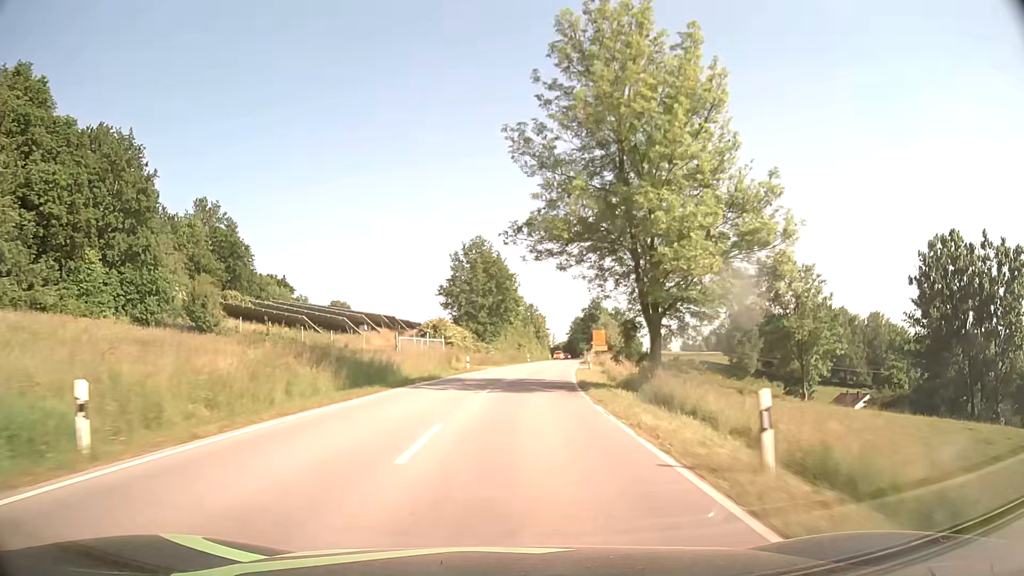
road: secondary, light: Day
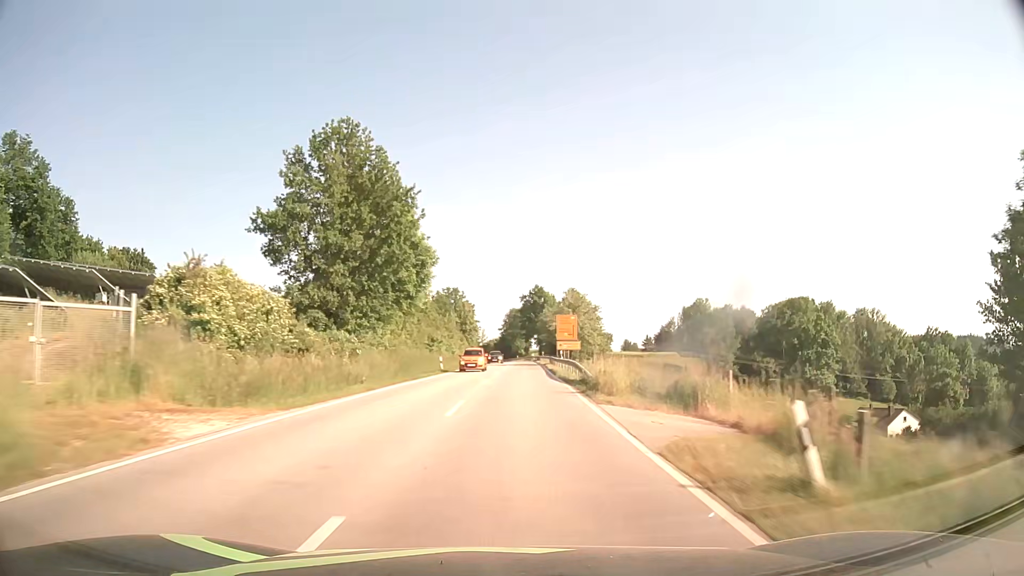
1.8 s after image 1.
(+2.5, +42.5) m; +6°
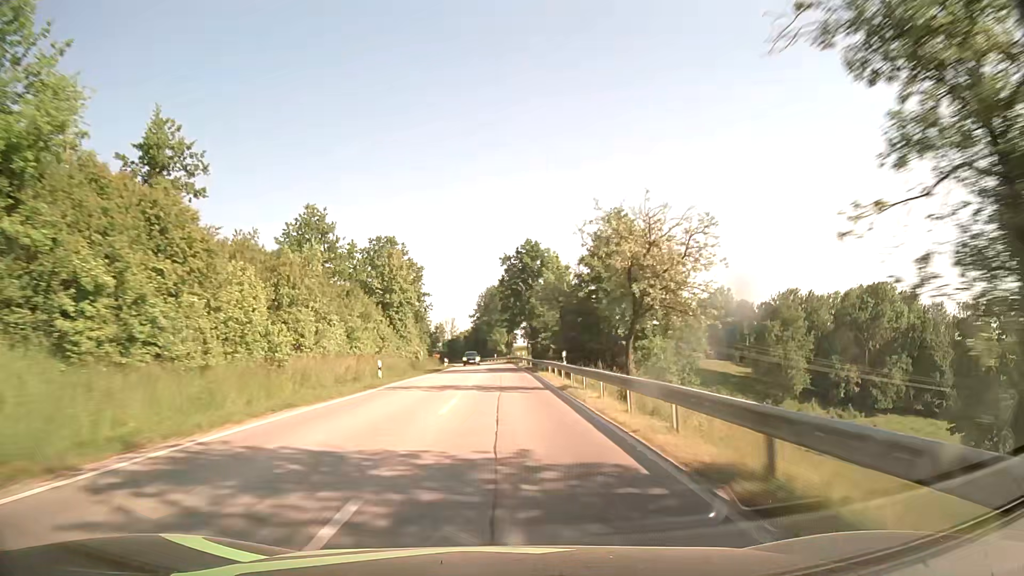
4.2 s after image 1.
(+1.7, +59.7) m; +2°
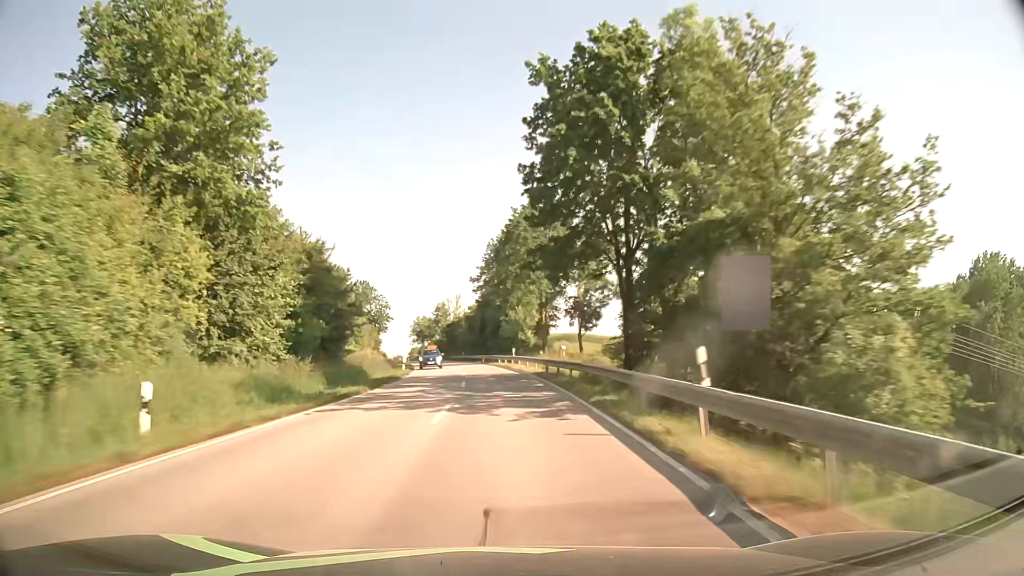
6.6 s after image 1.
(-0.7, +61.8) m; -2°
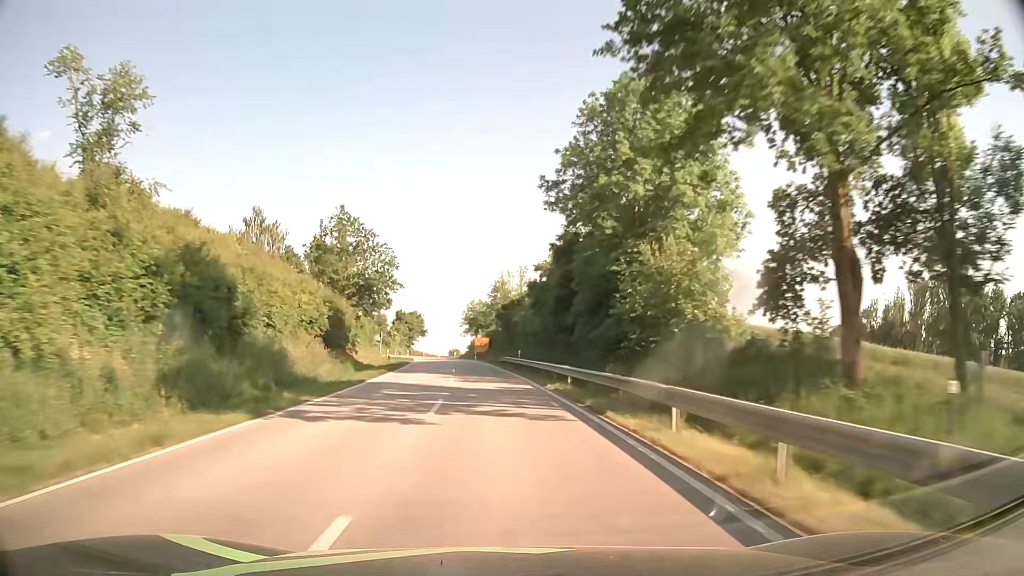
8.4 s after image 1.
(-2.1, +46.8) m; -6°
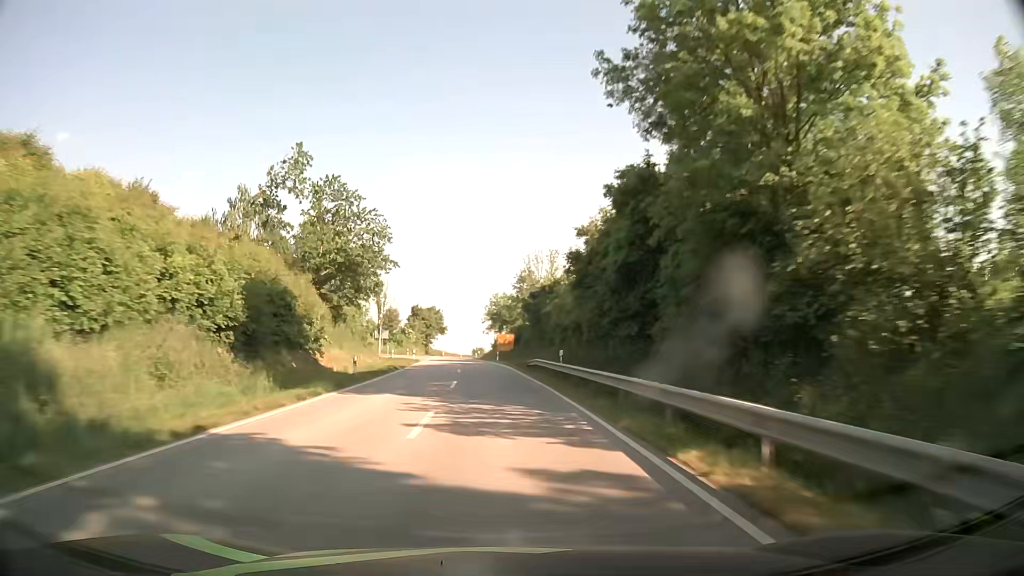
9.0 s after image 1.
(-0.2, +15.7) m; -2°
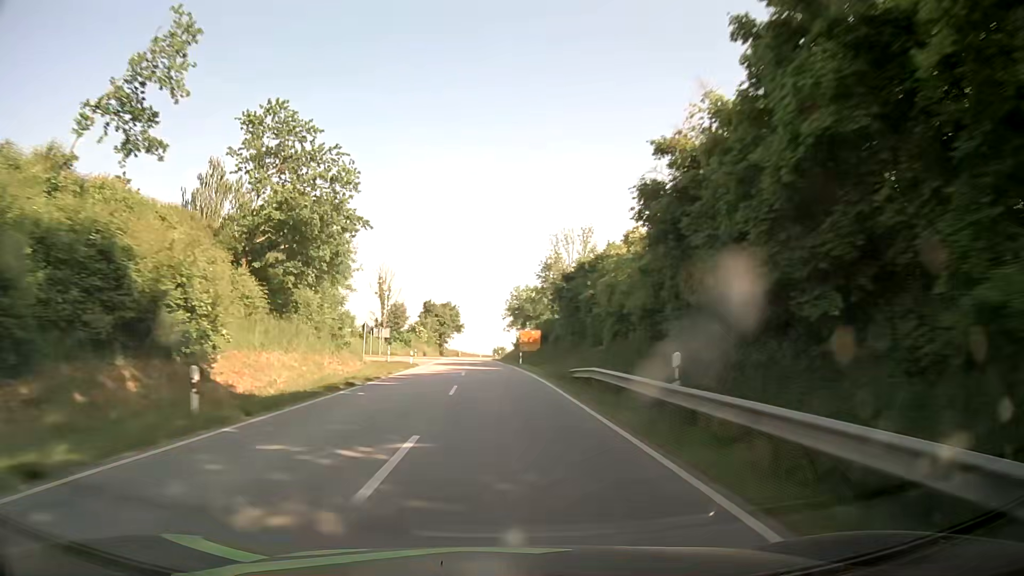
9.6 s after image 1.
(-0.2, +15.7) m; -2°
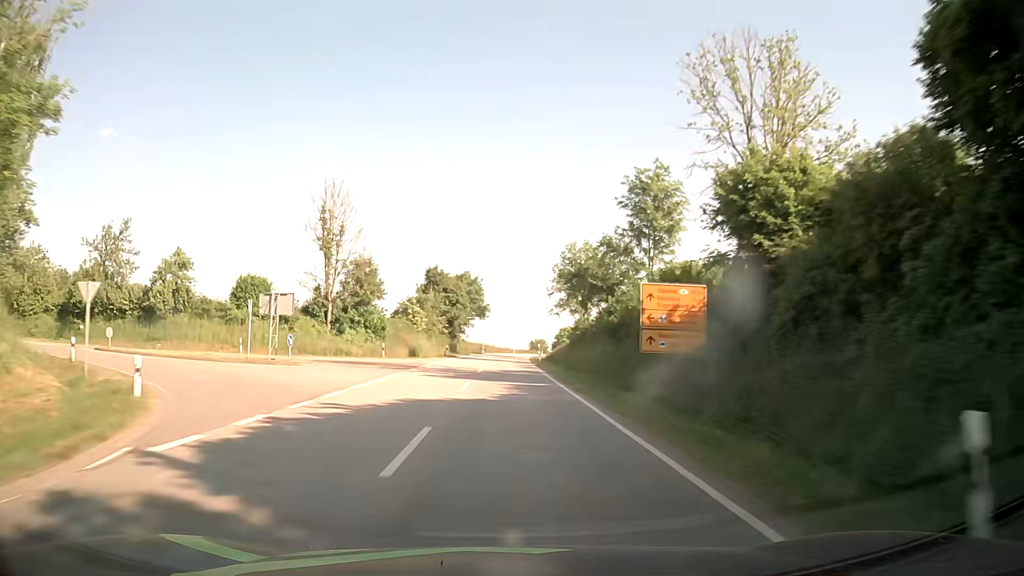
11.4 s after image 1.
(-1.6, +47.4) m; -3°
(0, +10) (0, +20) (0, +30) (0, +40) (0, +50) (0, +60) (+1, +70) (+1, +80) (+1, +90) (+2, +100) m
